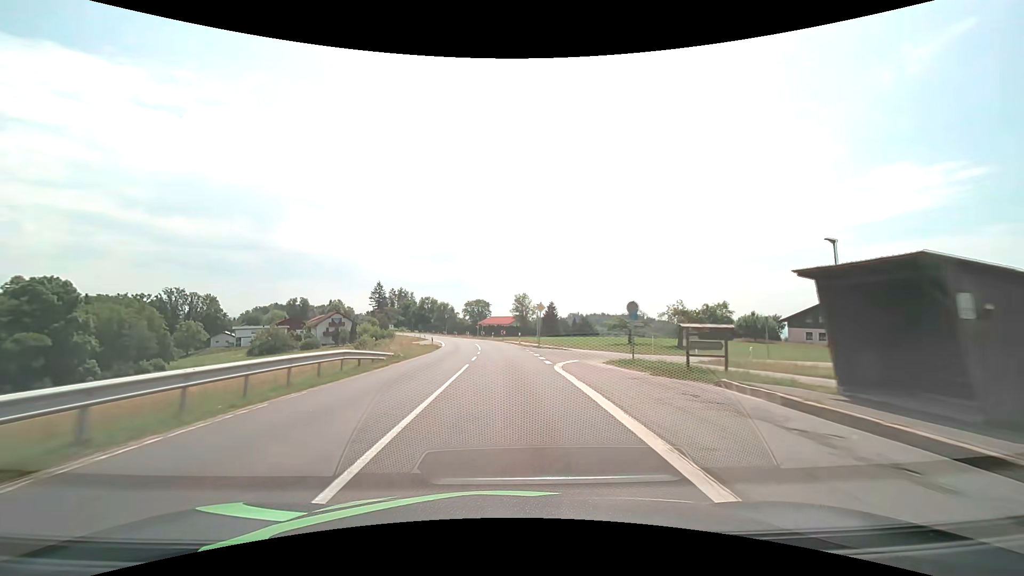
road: secondary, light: Day
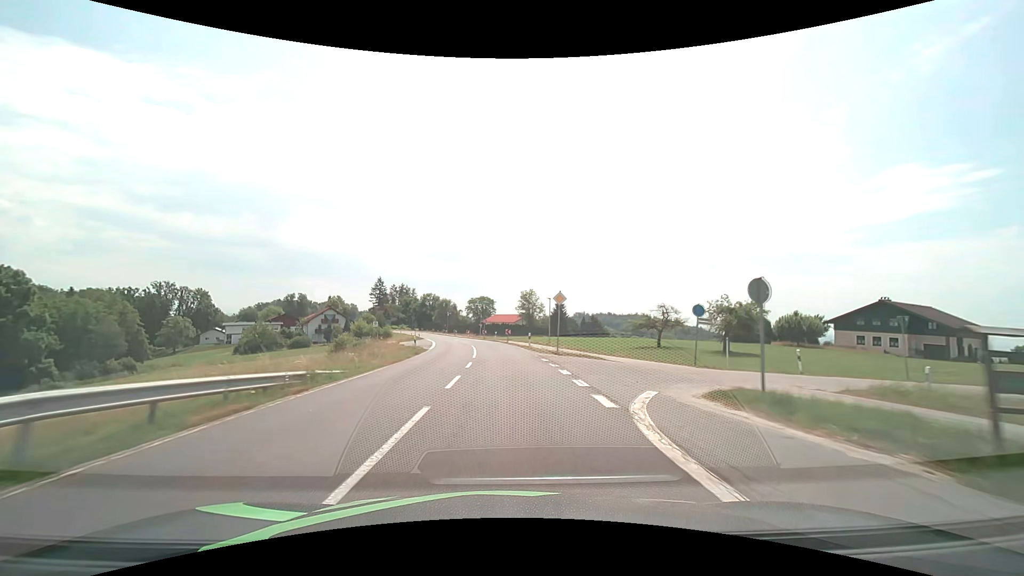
(-0.1, +11.0) m; -1°
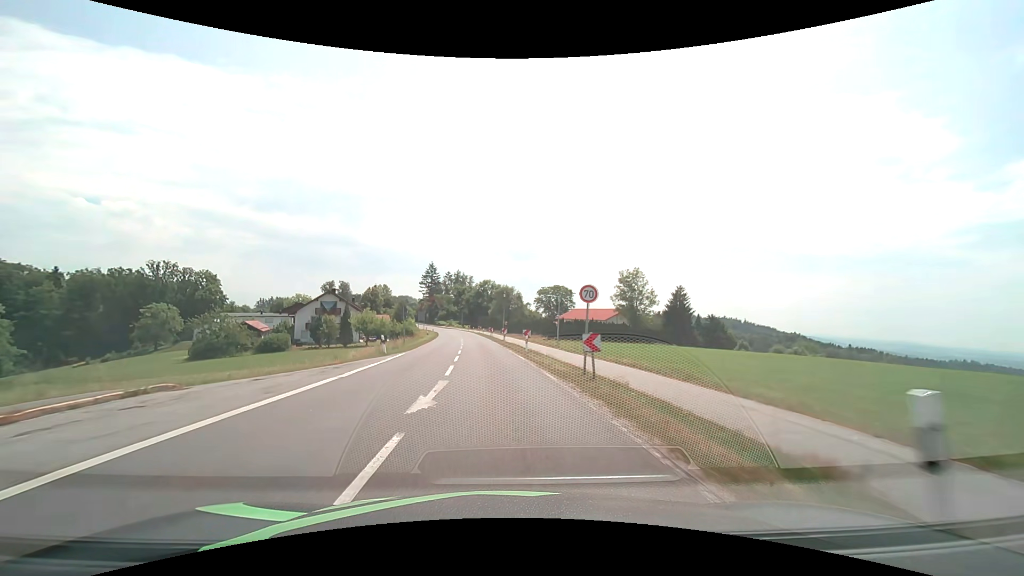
(-3.1, +54.4) m; -8°
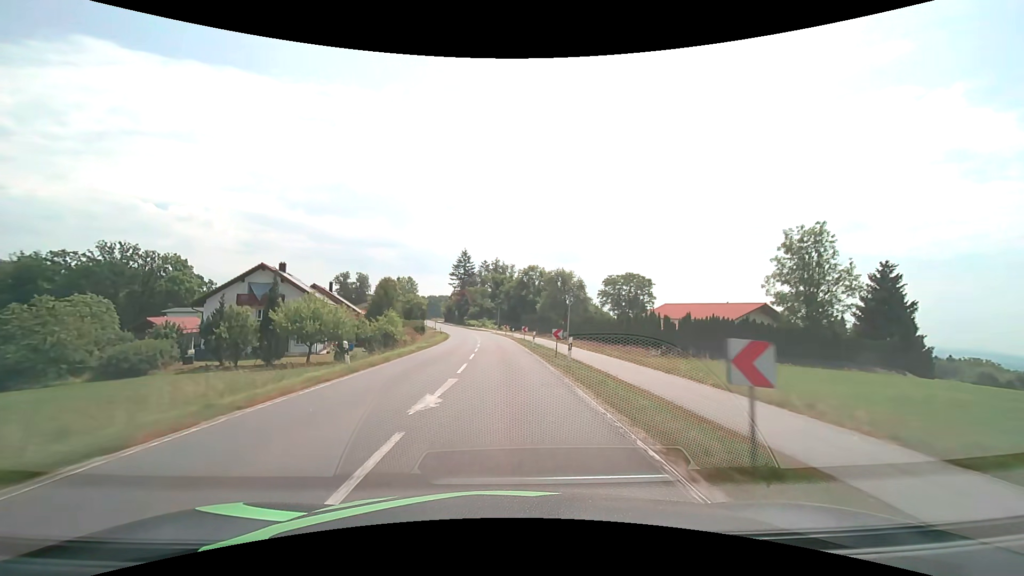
(-2.4, +43.2) m; -5°
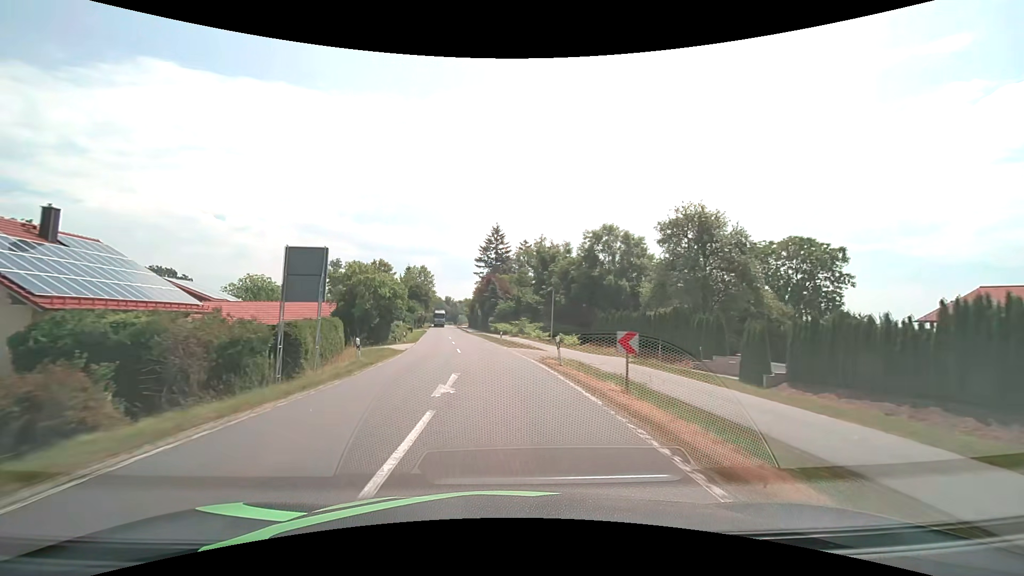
(-1.8, +53.7) m; -5°
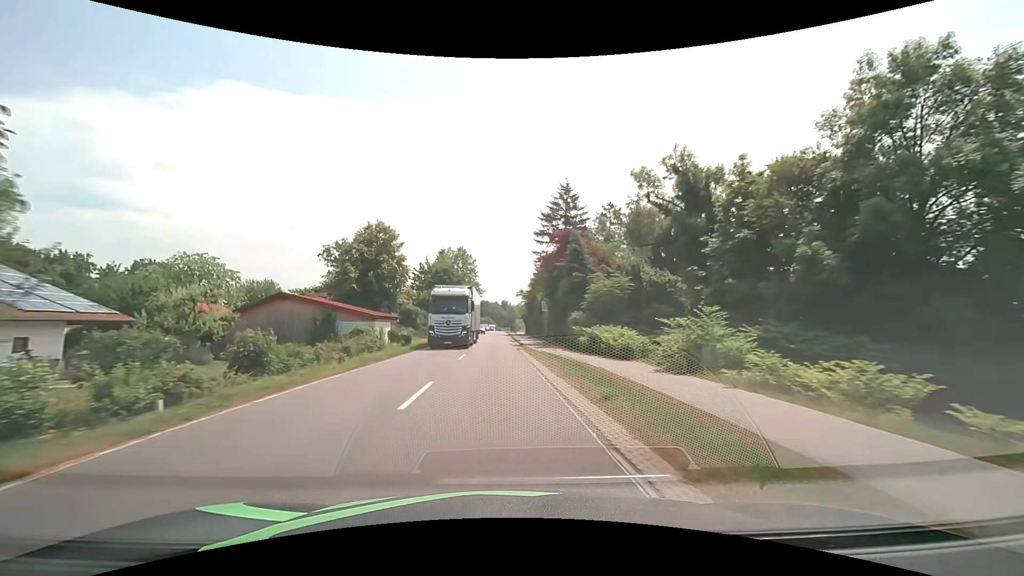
(-2.9, +42.7) m; -7°
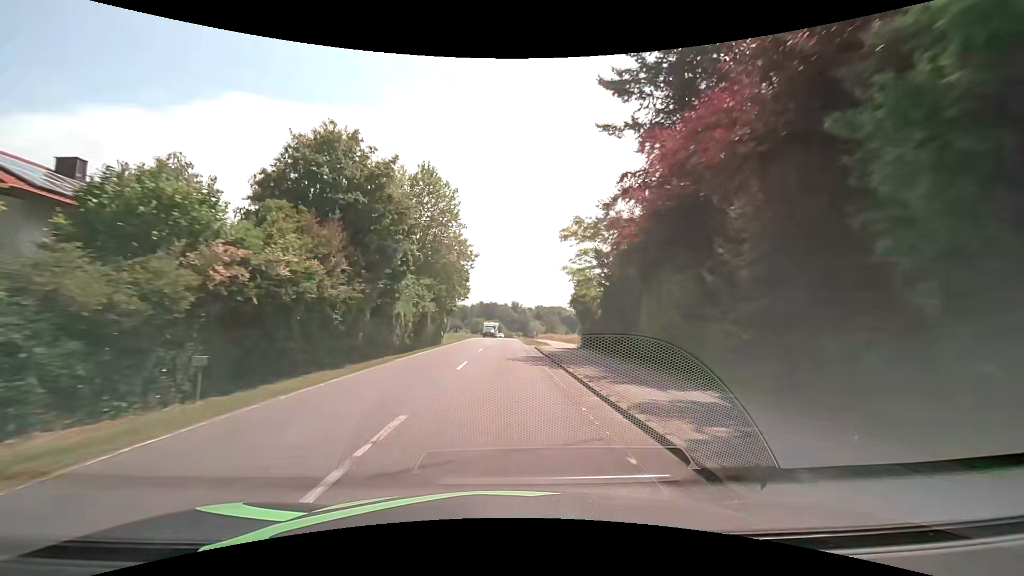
(-0.9, +53.4) m; -1°
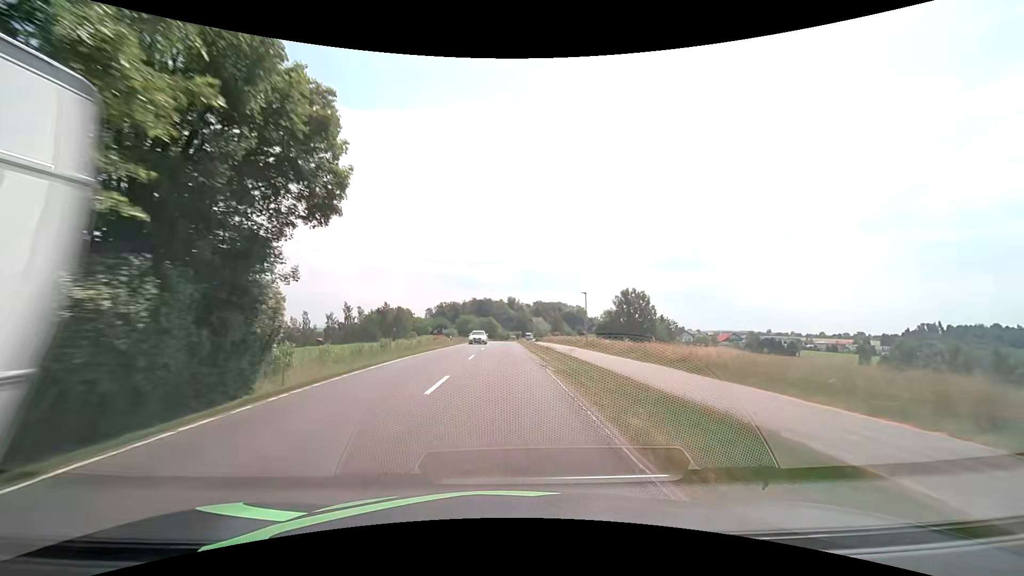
(-0.3, +42.7) m; 0°
(0, +10) (0, +20) (0, +30) (0, +40) (0, +50) (0, +60) (0, +70) (0, +80) (0, +90) (0, +100) m
